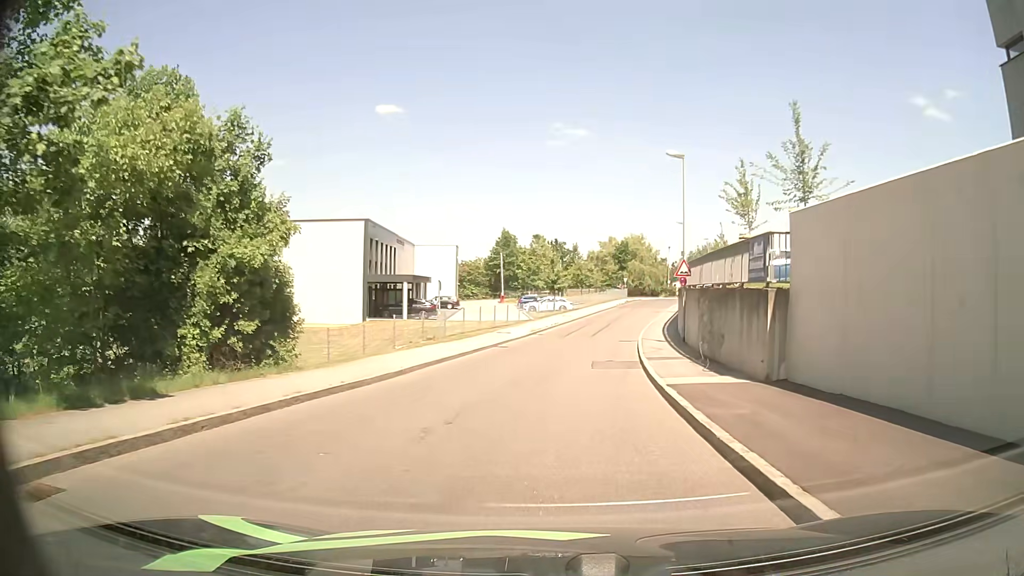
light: Day
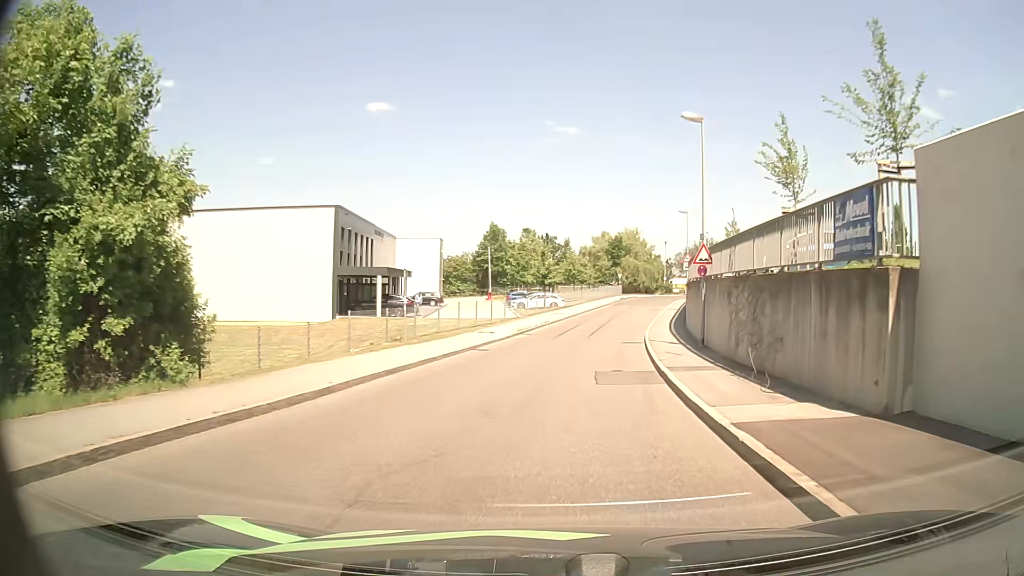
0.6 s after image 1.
(0.0, +5.2) m; +1°
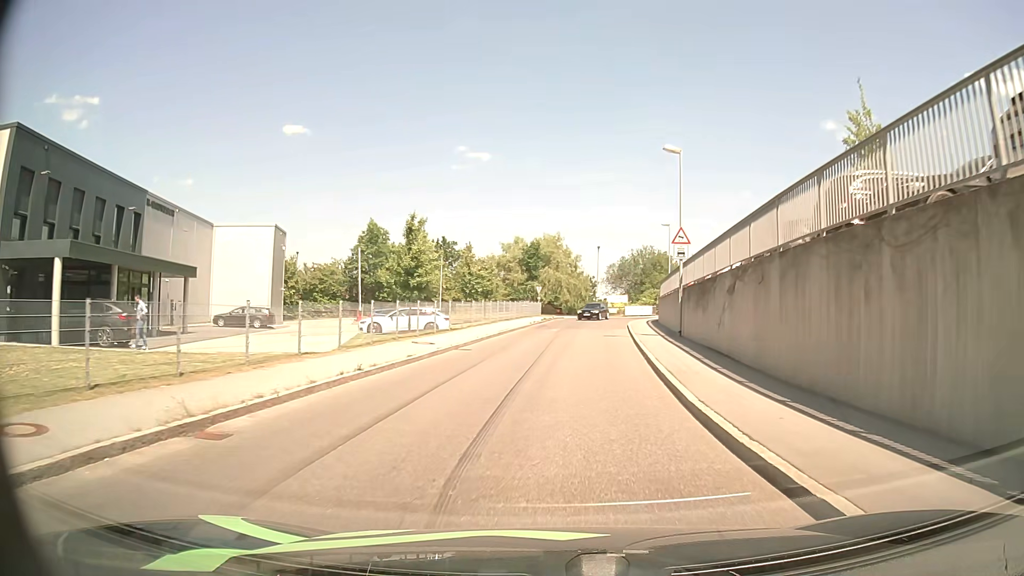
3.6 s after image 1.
(+1.6, +25.8) m; +7°
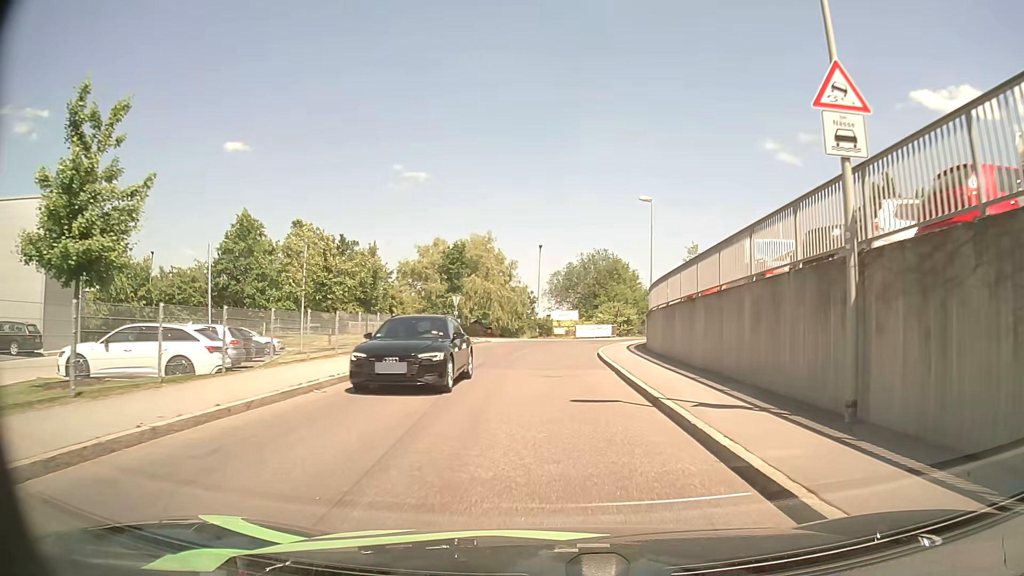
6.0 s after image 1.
(+1.1, +20.2) m; +6°
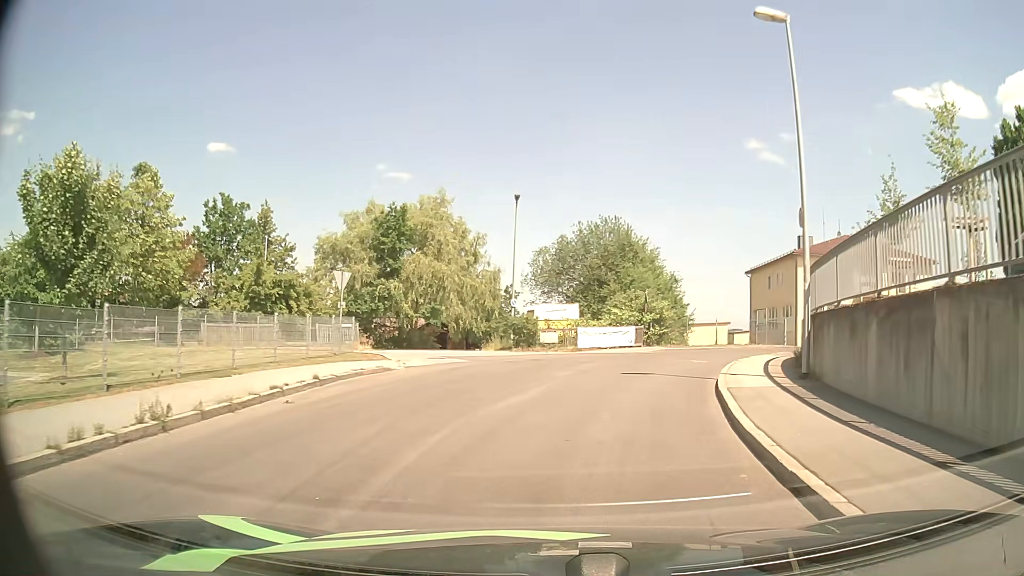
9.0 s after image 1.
(+0.1, +23.9) m; +1°
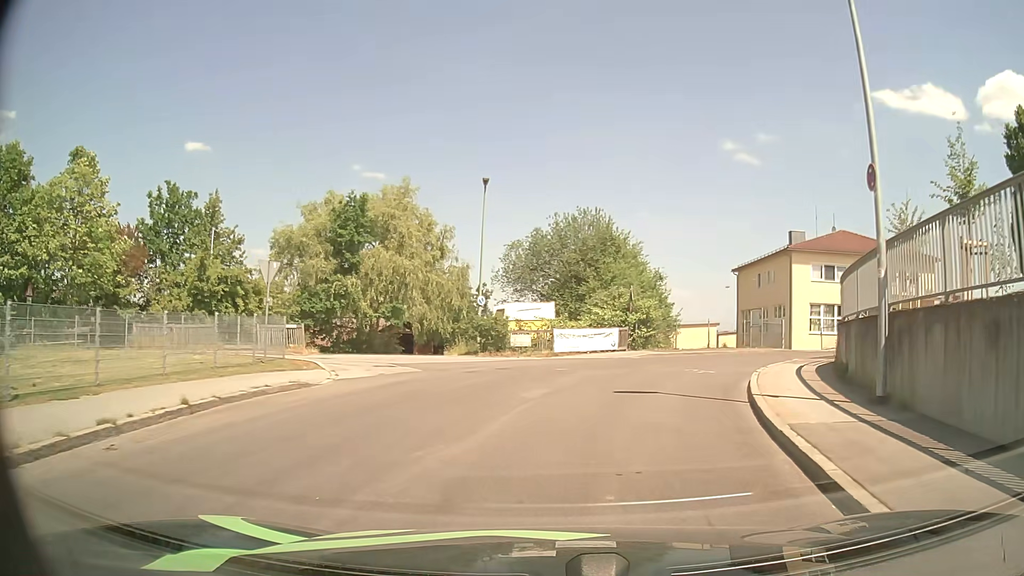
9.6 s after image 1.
(+0.1, +4.3) m; +2°
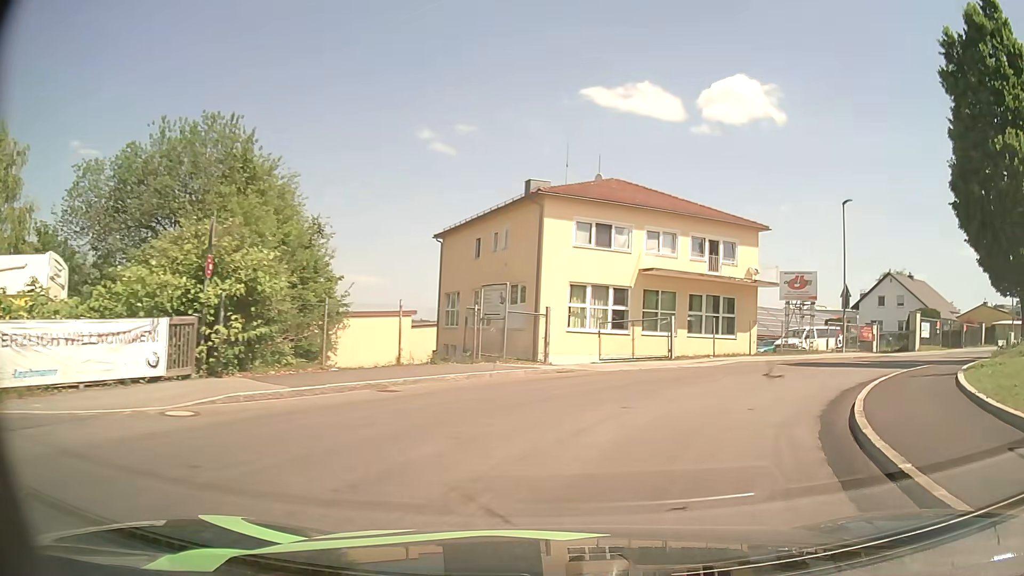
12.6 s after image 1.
(+3.8, +19.9) m; +26°
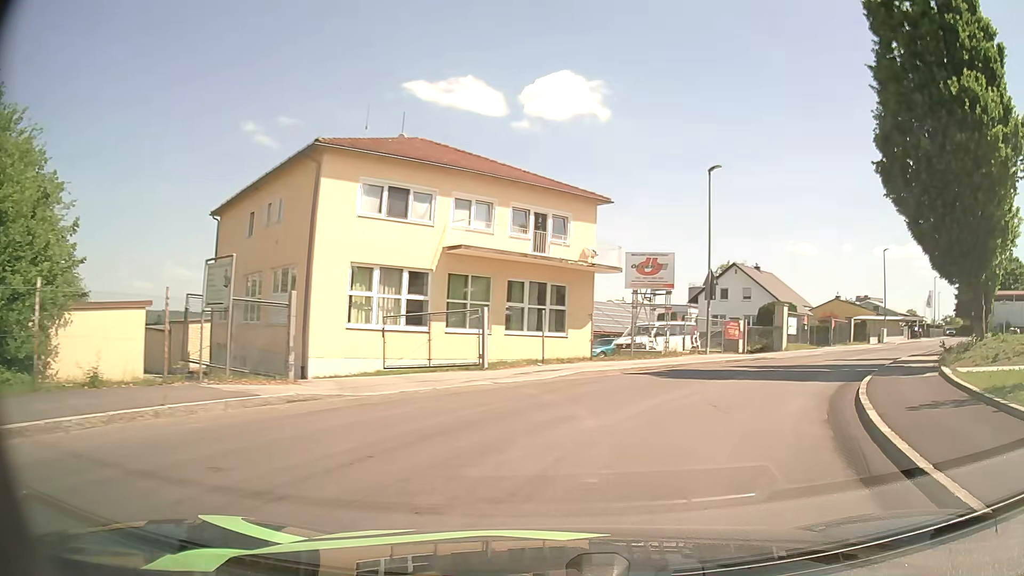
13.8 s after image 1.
(+1.0, +7.5) m; +15°
(+2, +10) (+7, +19) (+13, +26) (+19, +34) (+26, +42) (+33, +49) (+39, +57) (+46, +64) (+52, +72) (+59, +79) m
